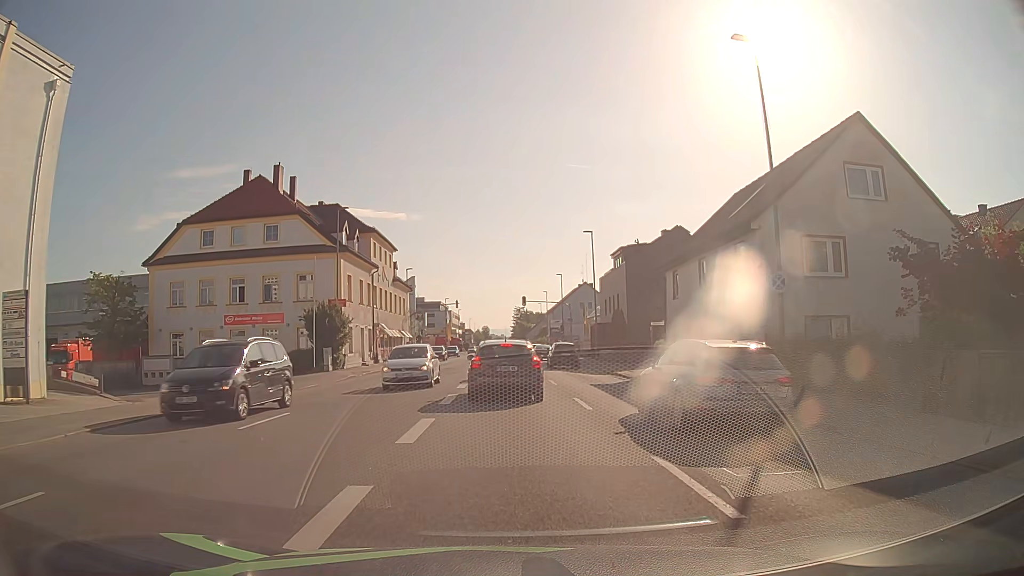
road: tertiary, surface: asphalt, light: Day
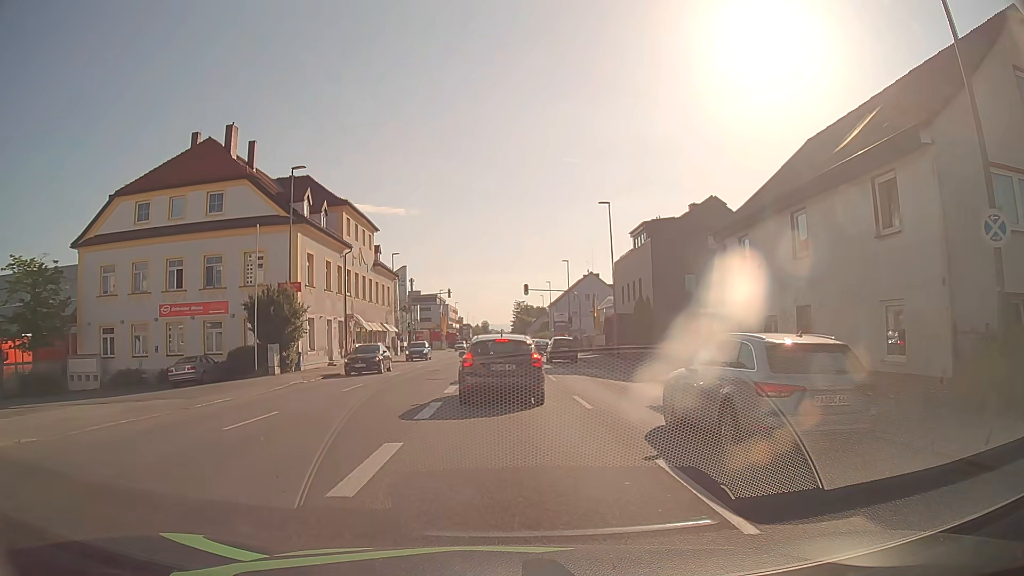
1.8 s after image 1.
(0.0, +9.6) m; 0°
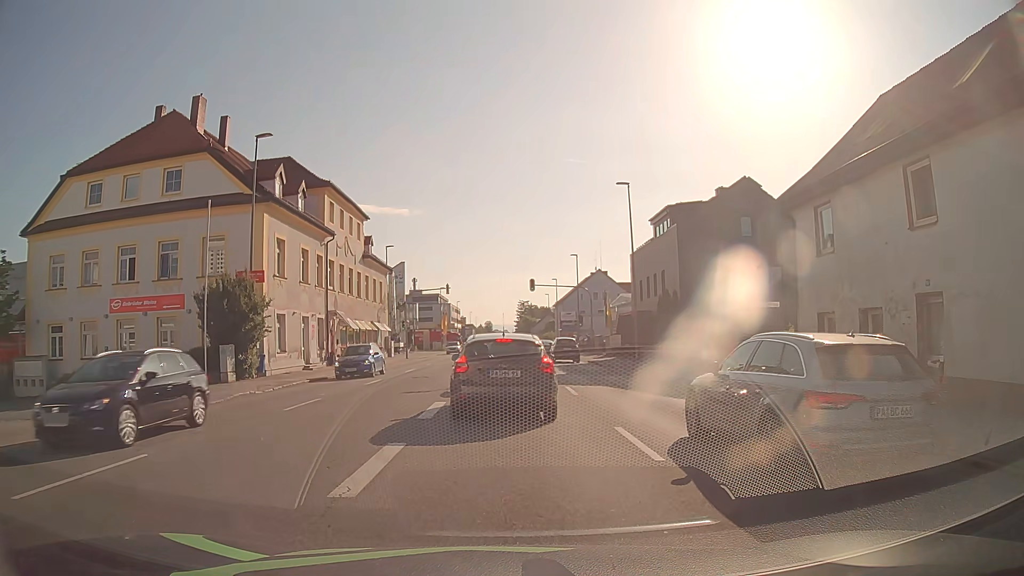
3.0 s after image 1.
(0.0, +5.8) m; -1°
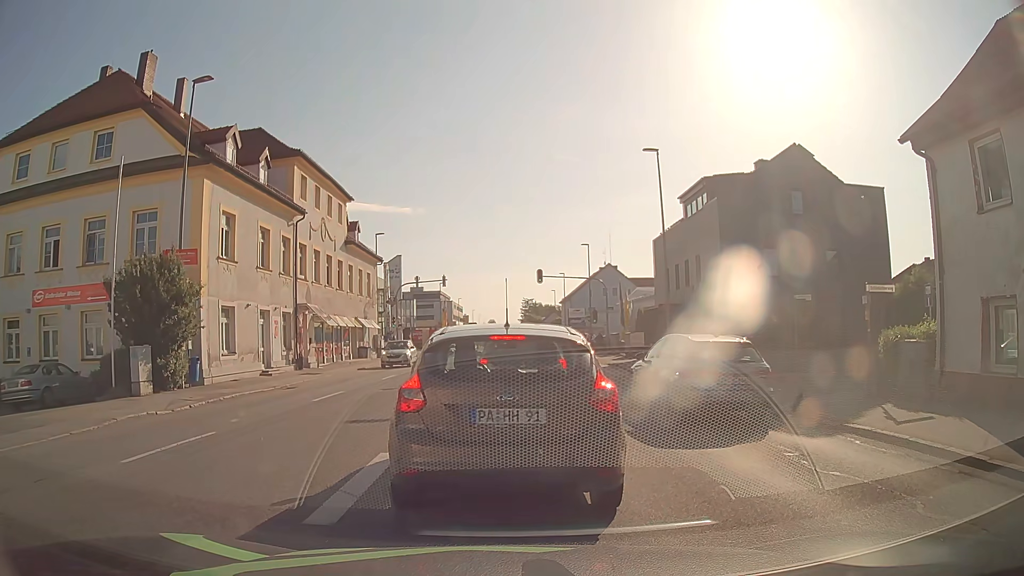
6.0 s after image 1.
(0.0, +6.5) m; 0°
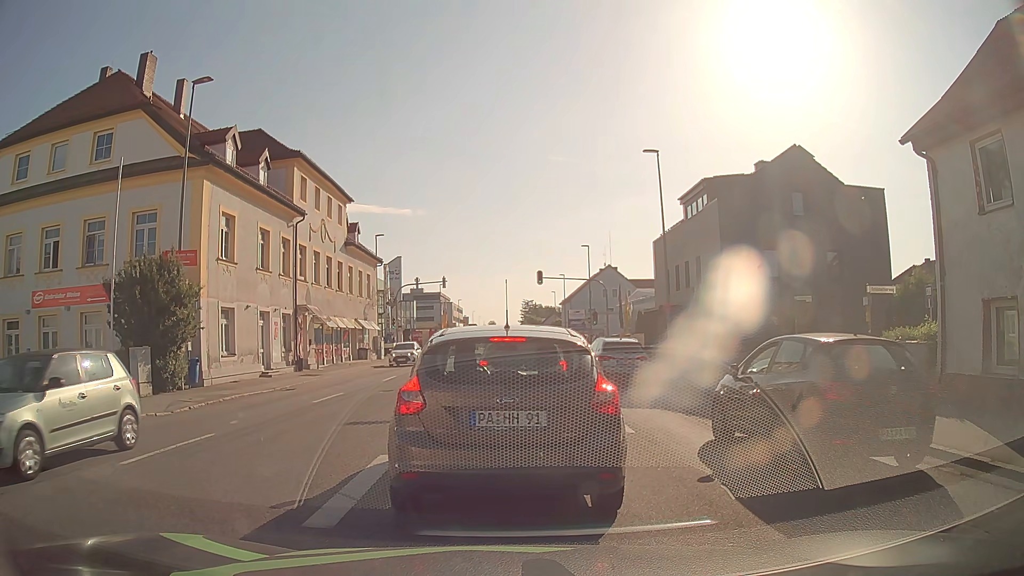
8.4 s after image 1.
(0.0, +0.1) m; 0°
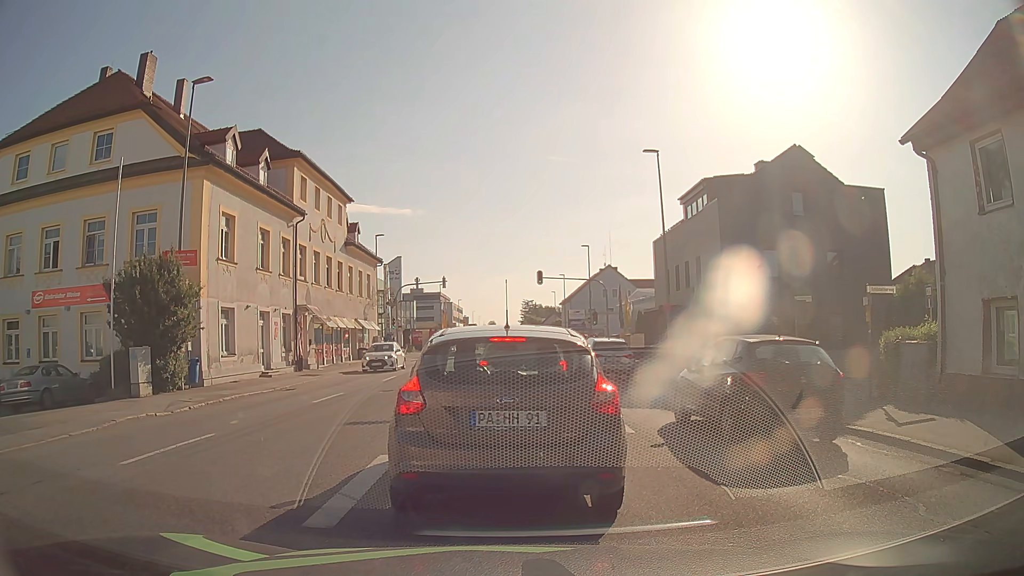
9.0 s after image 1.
(0.0, 0.0) m; 0°
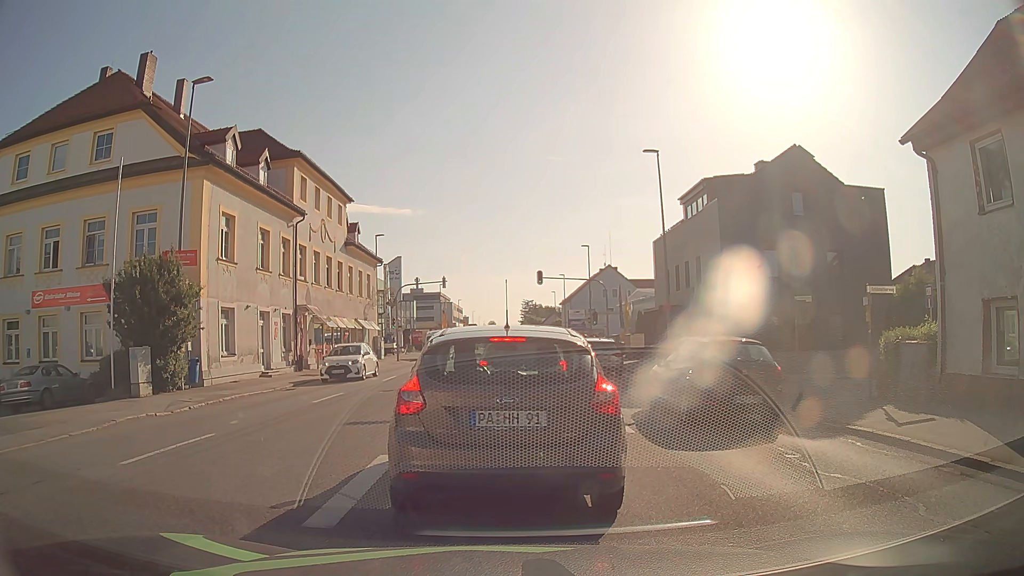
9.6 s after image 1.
(0.0, 0.0) m; 0°
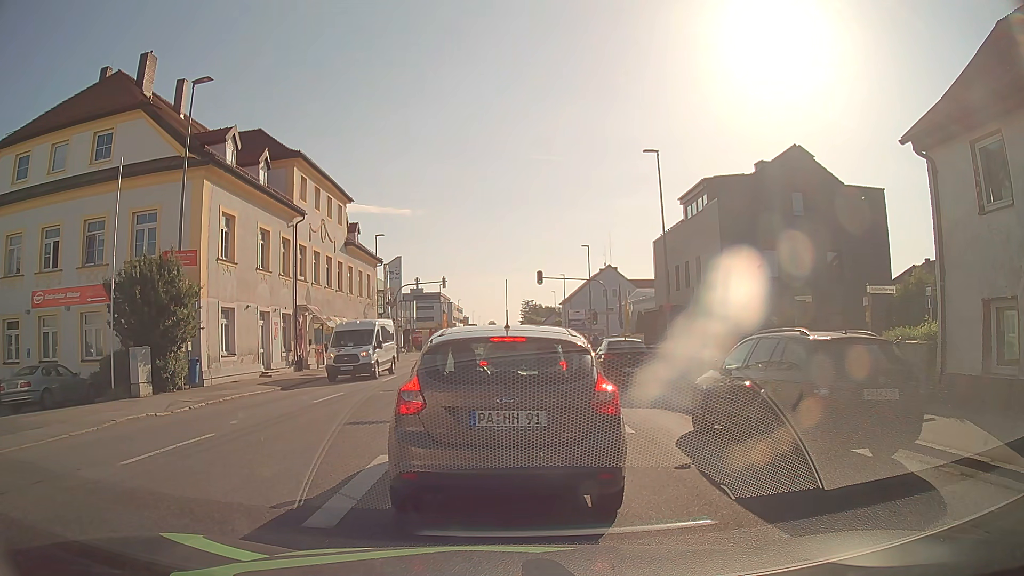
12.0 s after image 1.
(0.0, 0.0) m; 0°
(0, +10) (0, +20) (0, +30) (0, +40) (0, +50) (0, +60) (0, +70) (0, +80) (0, +90) (0, +100) m
